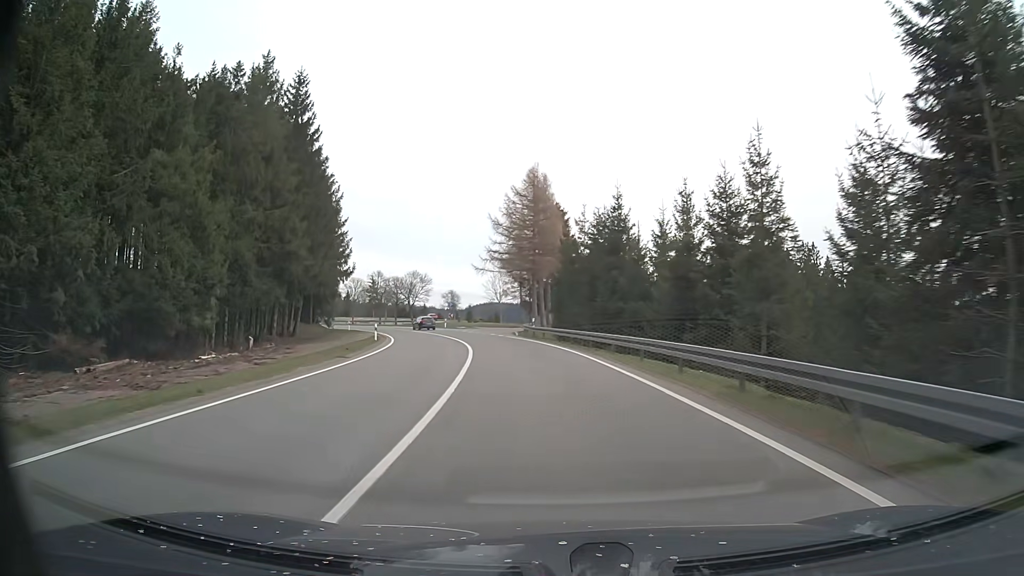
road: primary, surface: asphalt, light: Day
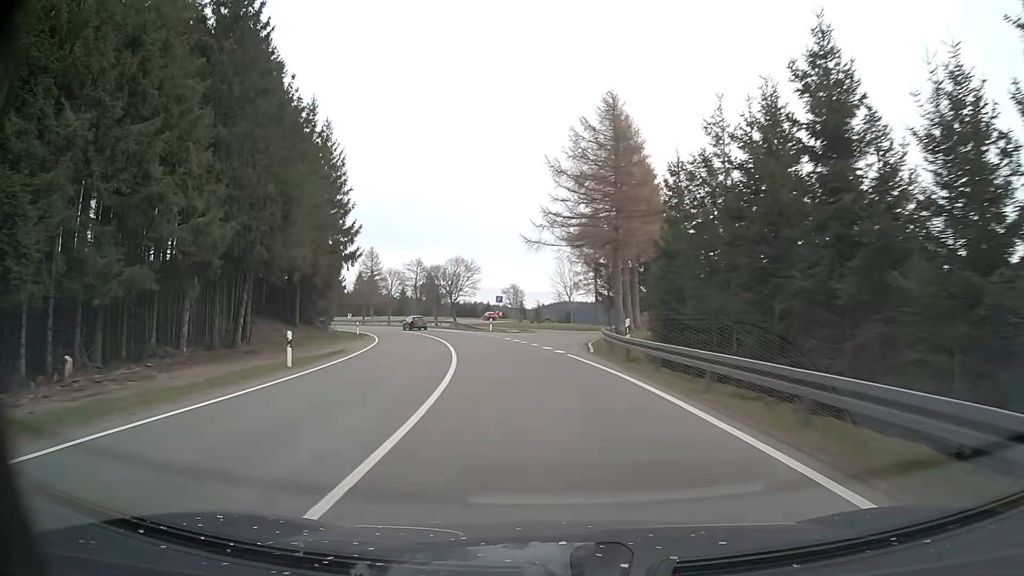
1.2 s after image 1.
(-1.2, +22.9) m; -6°
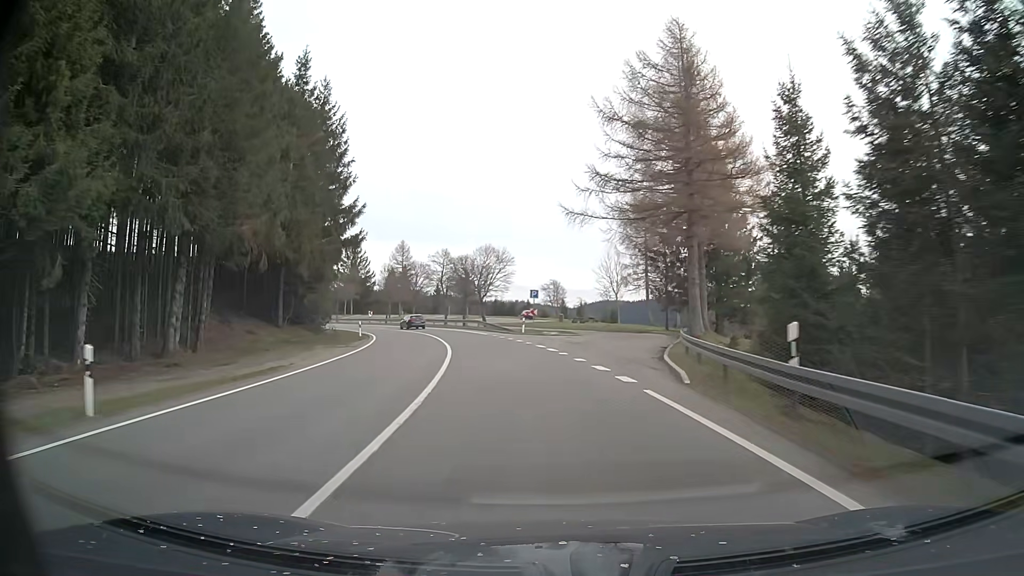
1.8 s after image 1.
(-0.3, +11.1) m; -3°
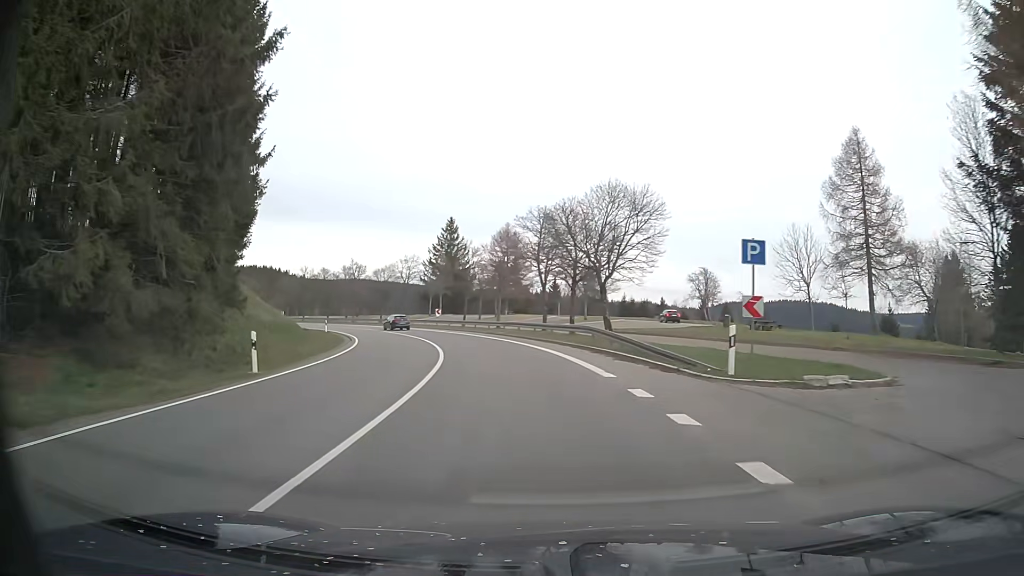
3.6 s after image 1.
(-3.0, +32.0) m; -11°
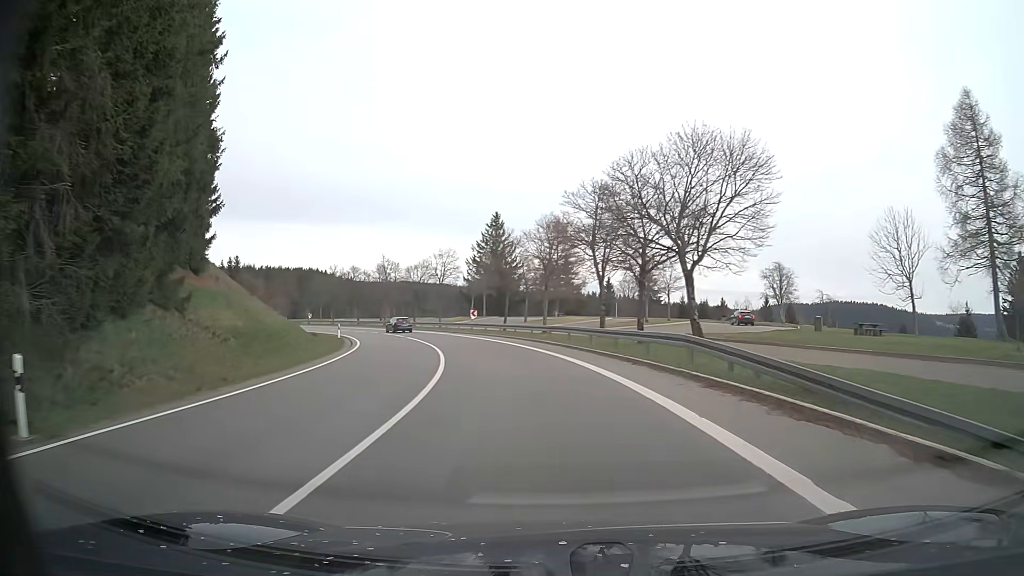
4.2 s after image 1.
(-0.3, +10.5) m; -4°
